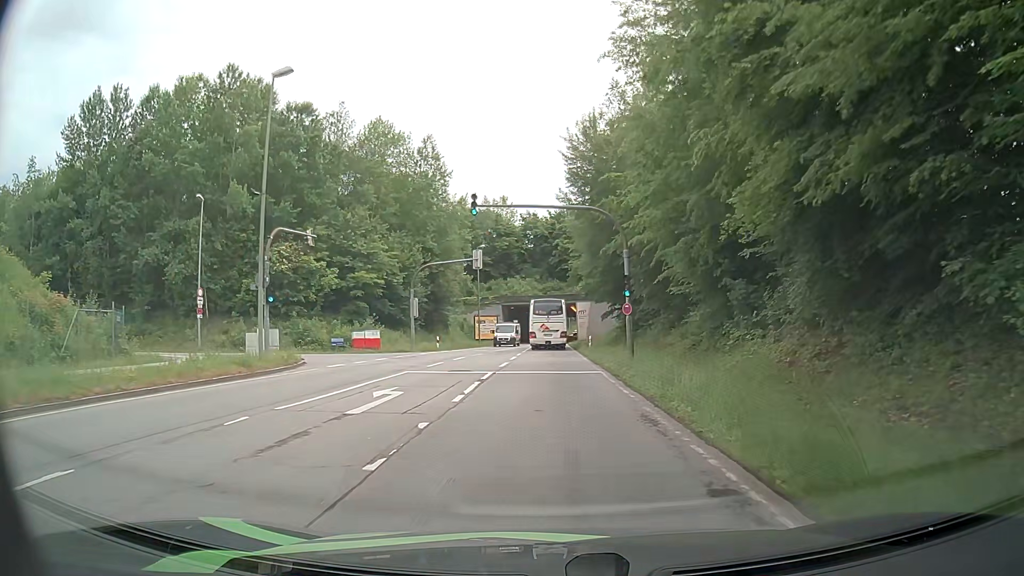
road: secondary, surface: asphalt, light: Day
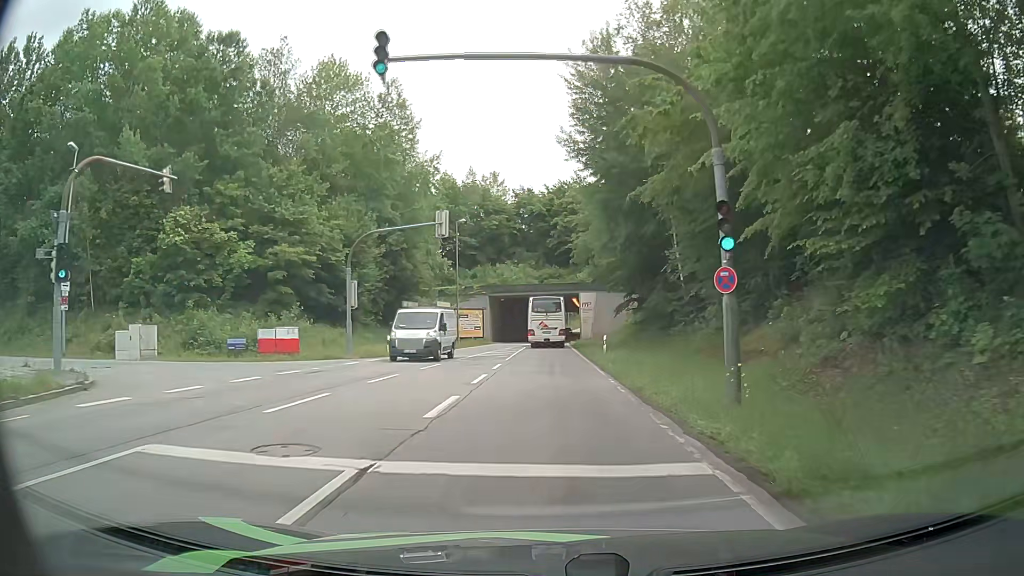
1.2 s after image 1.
(-0.1, +14.4) m; -1°
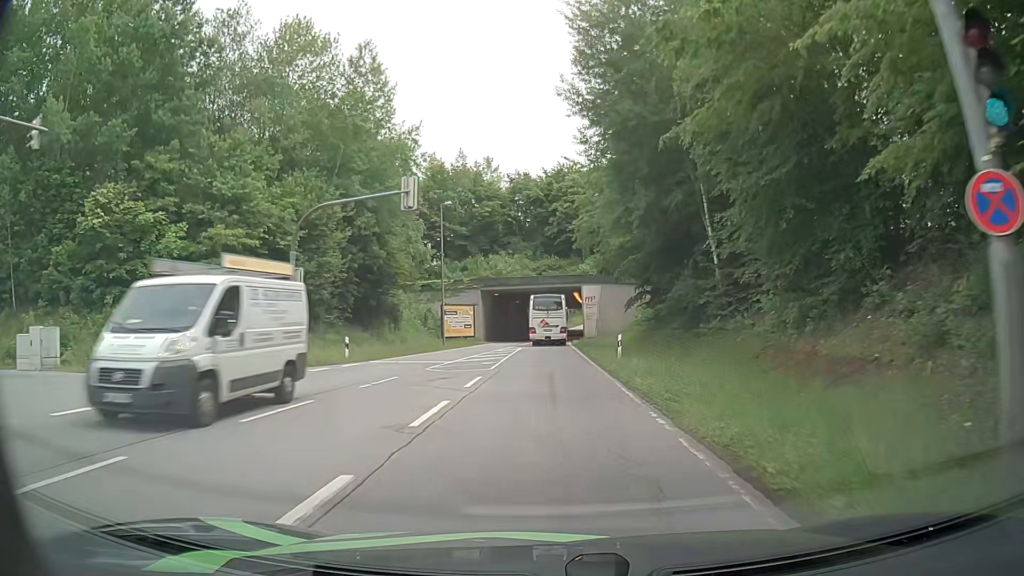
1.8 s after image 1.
(+0.1, +7.2) m; +1°
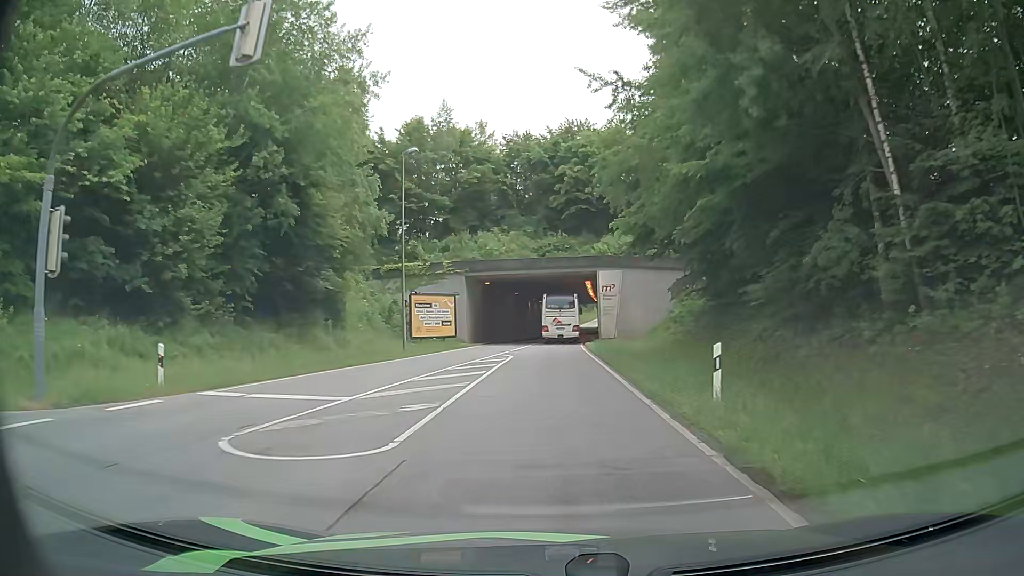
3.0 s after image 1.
(+0.1, +14.4) m; 0°
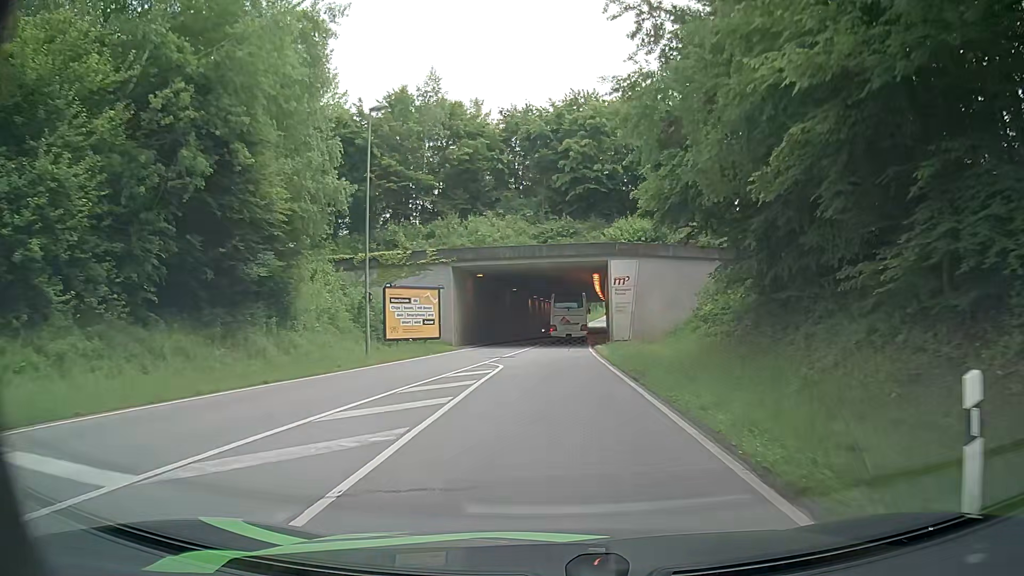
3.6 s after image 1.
(-0.1, +7.2) m; -1°
